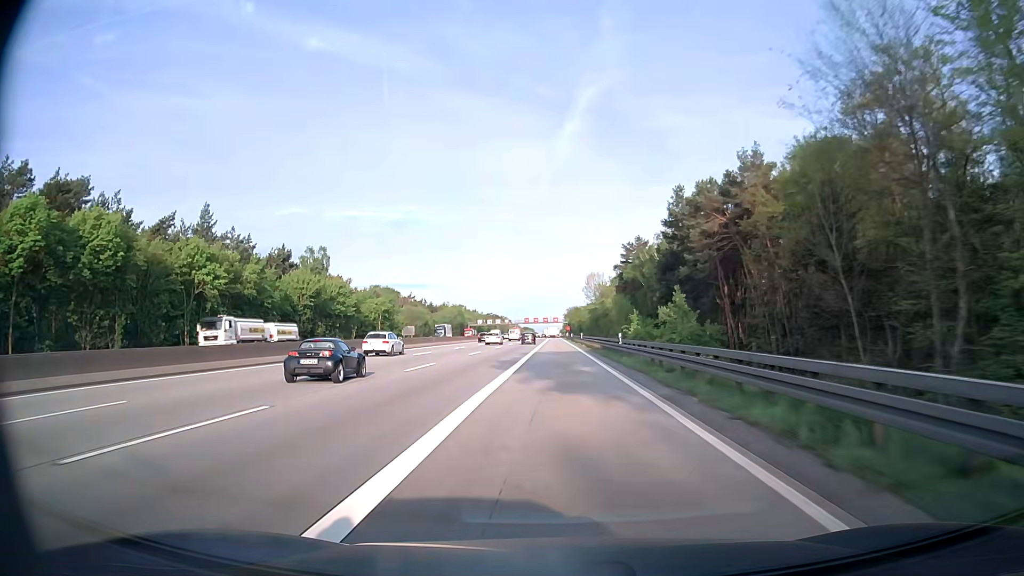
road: motorway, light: Day
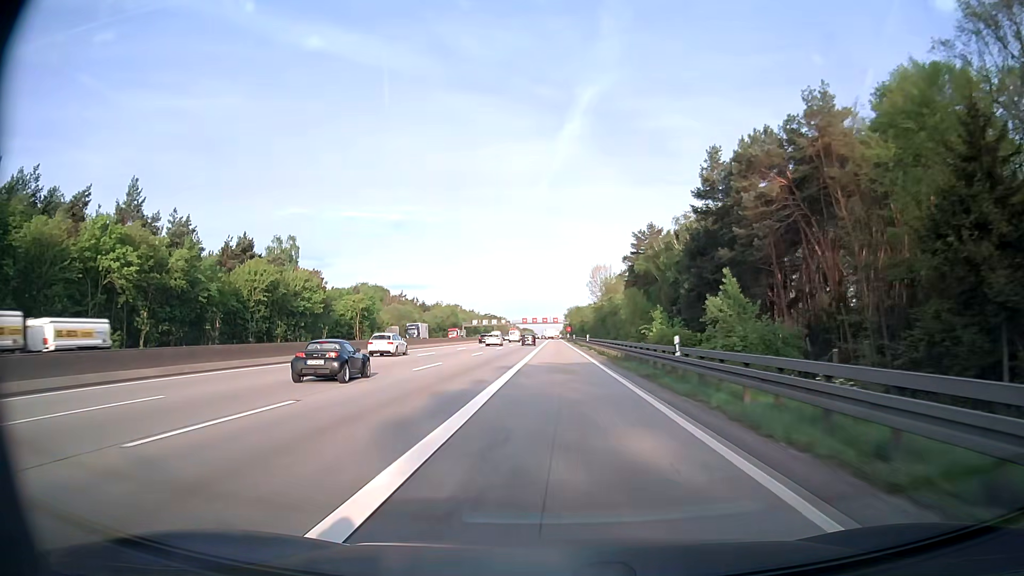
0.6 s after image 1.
(0.0, +16.6) m; 0°
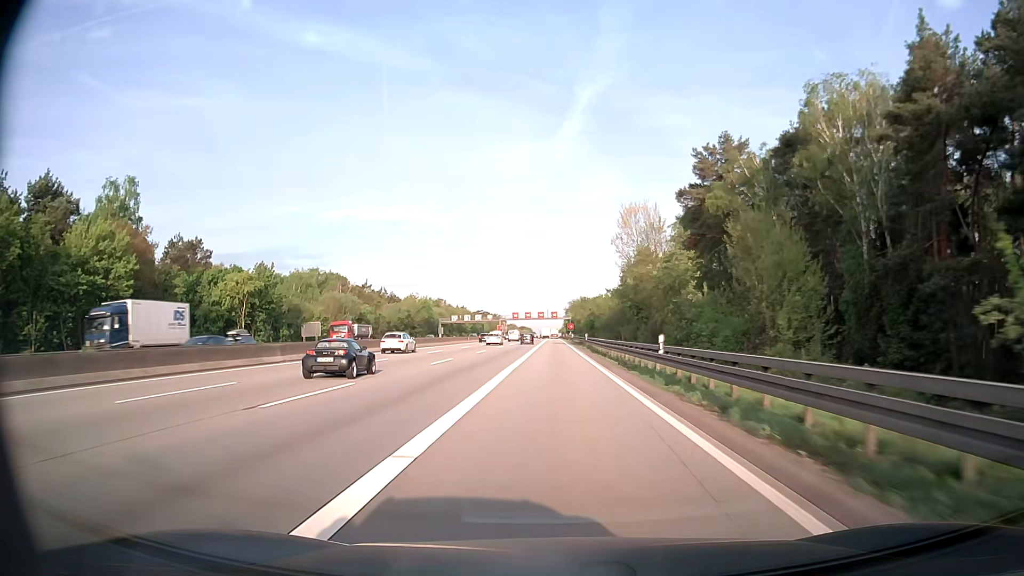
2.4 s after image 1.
(+0.1, +49.6) m; 0°
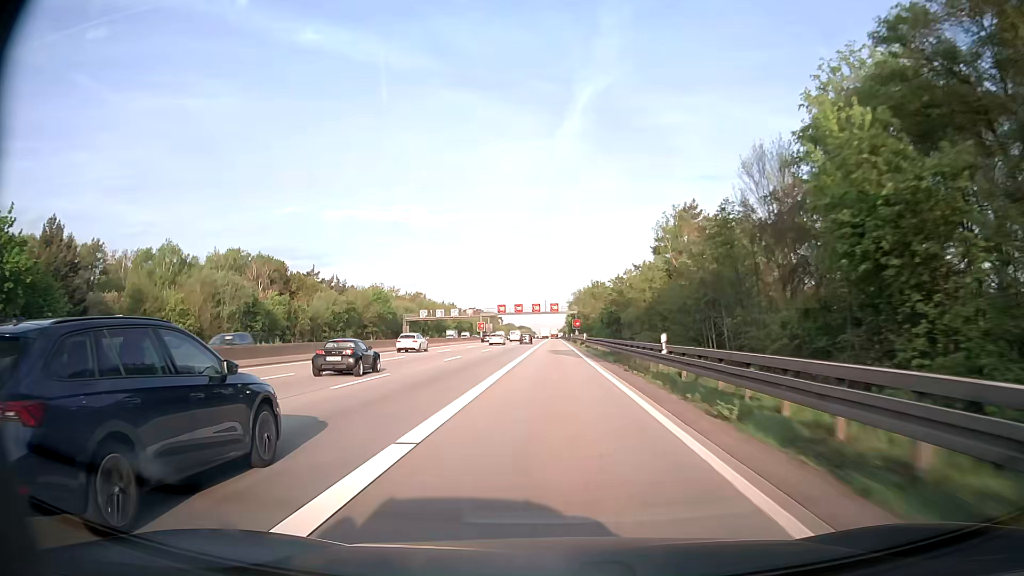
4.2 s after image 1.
(+0.1, +49.4) m; 0°
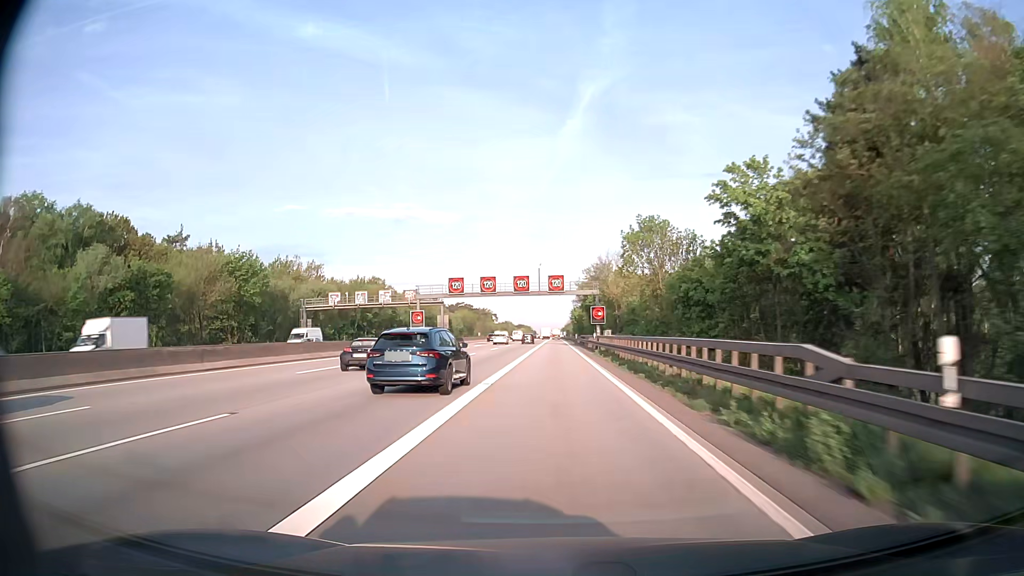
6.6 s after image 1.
(-0.1, +65.8) m; 0°
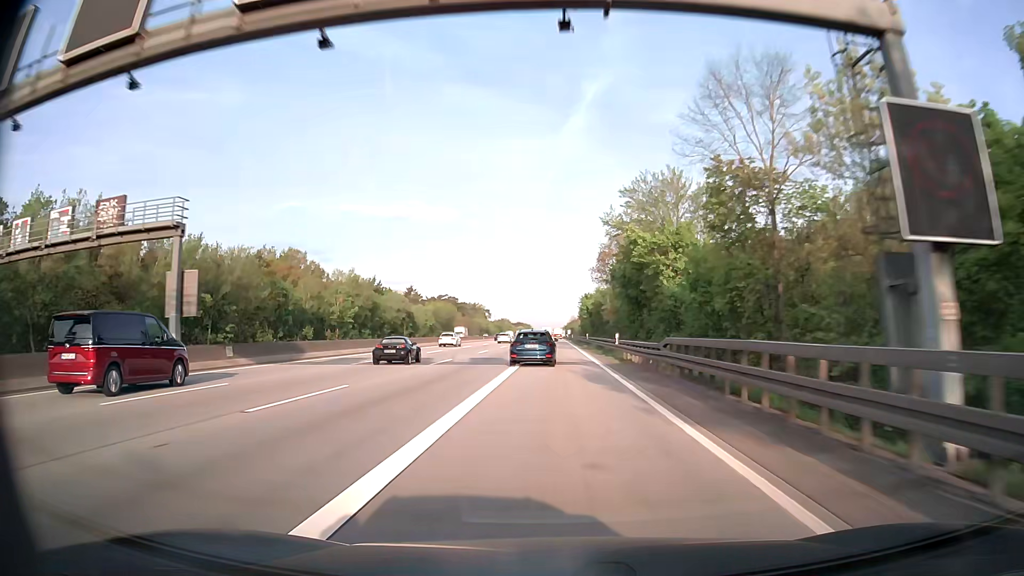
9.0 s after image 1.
(-0.1, +65.7) m; 0°
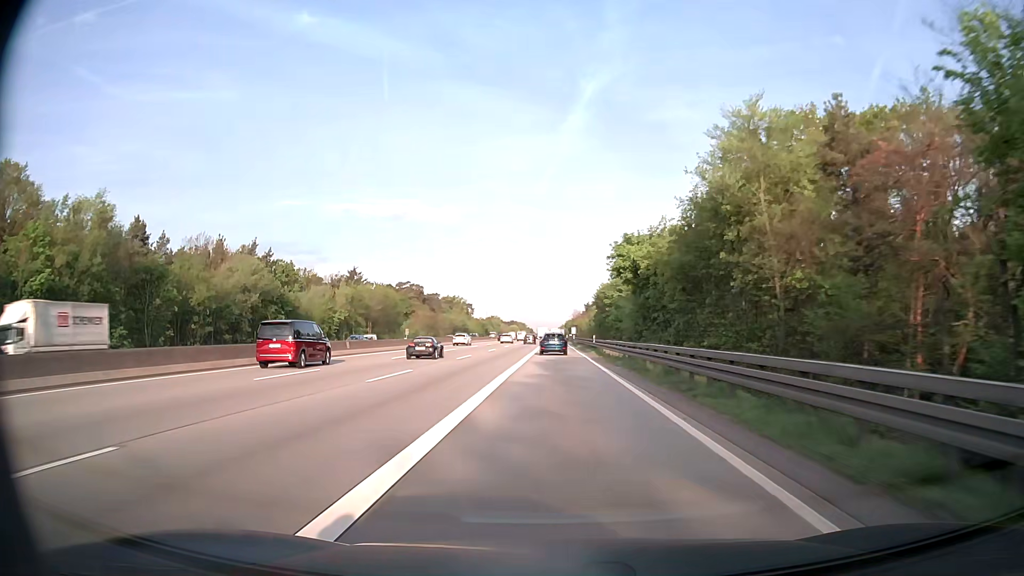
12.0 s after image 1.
(+0.4, +82.1) m; +1°
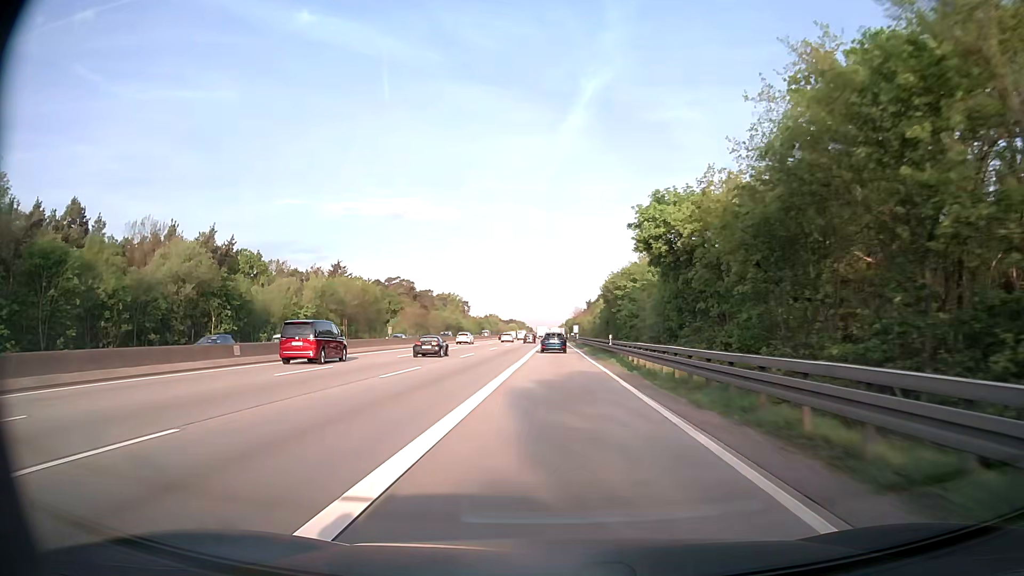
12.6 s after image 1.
(-0.1, +16.4) m; 0°
(0, +10) (0, +20) (0, +30) (0, +40) (0, +50) (0, +60) (0, +70) (0, +80) (0, +90) (0, +100) m
